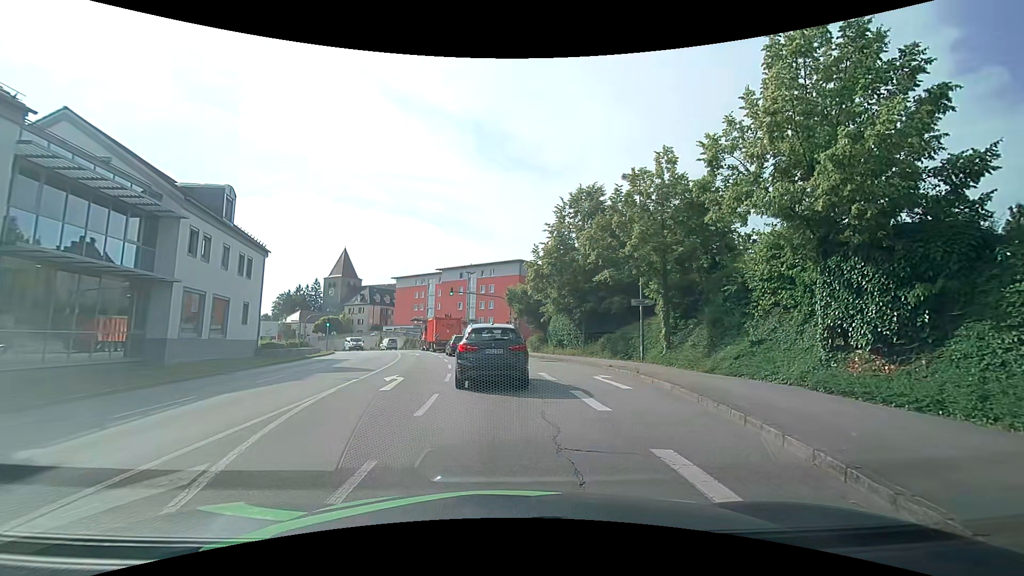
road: tertiary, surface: asphalt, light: Day
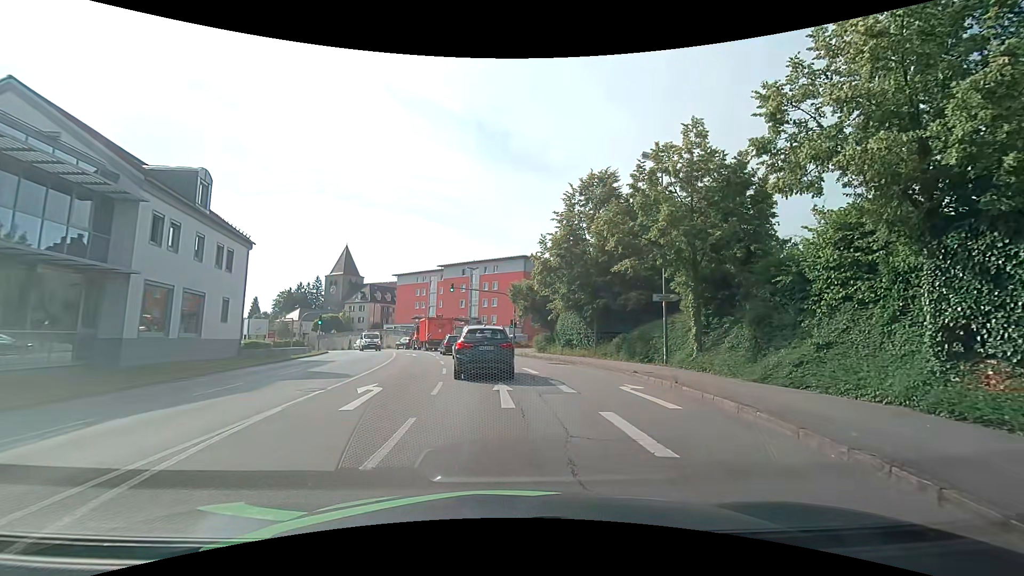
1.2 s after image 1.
(+0.1, +3.4) m; +2°
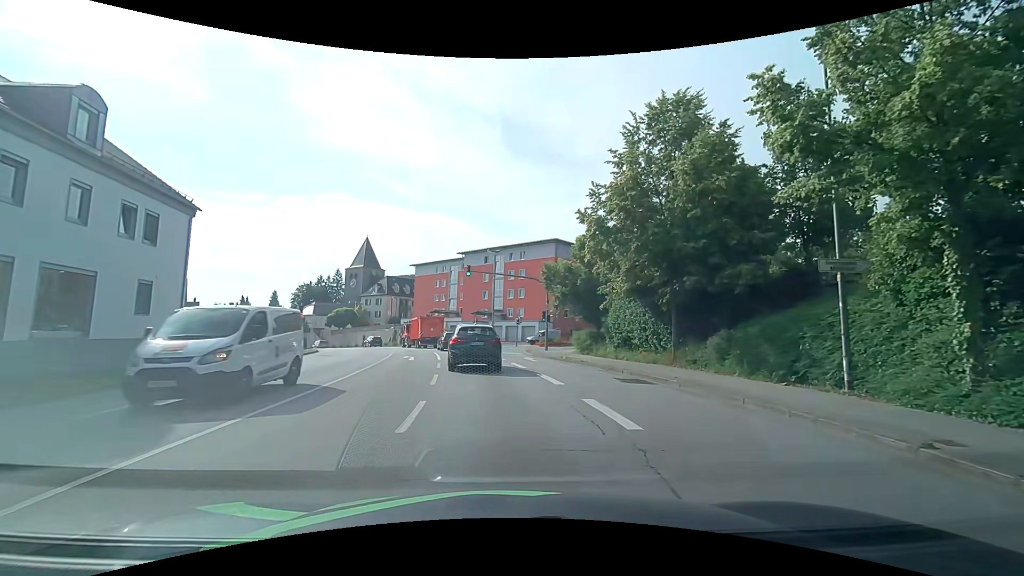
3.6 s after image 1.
(-0.2, +10.7) m; -3°
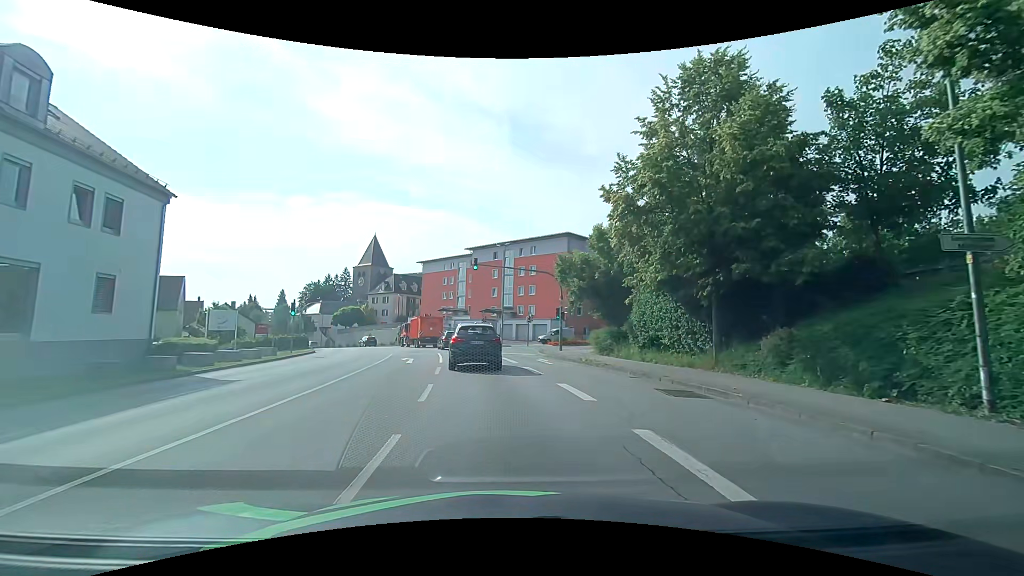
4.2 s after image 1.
(0.0, +3.2) m; 0°
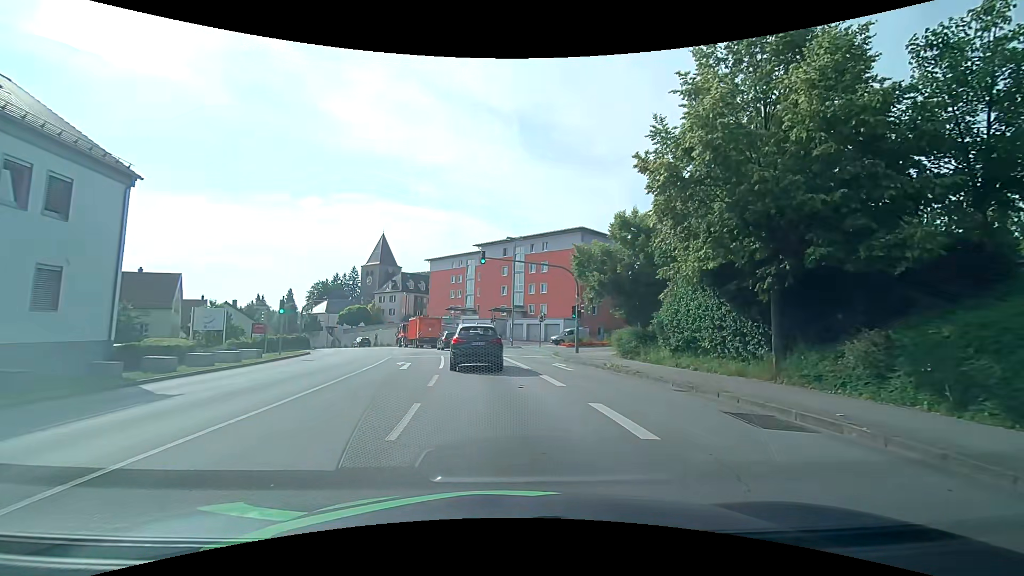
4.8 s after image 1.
(-0.1, +3.4) m; -2°
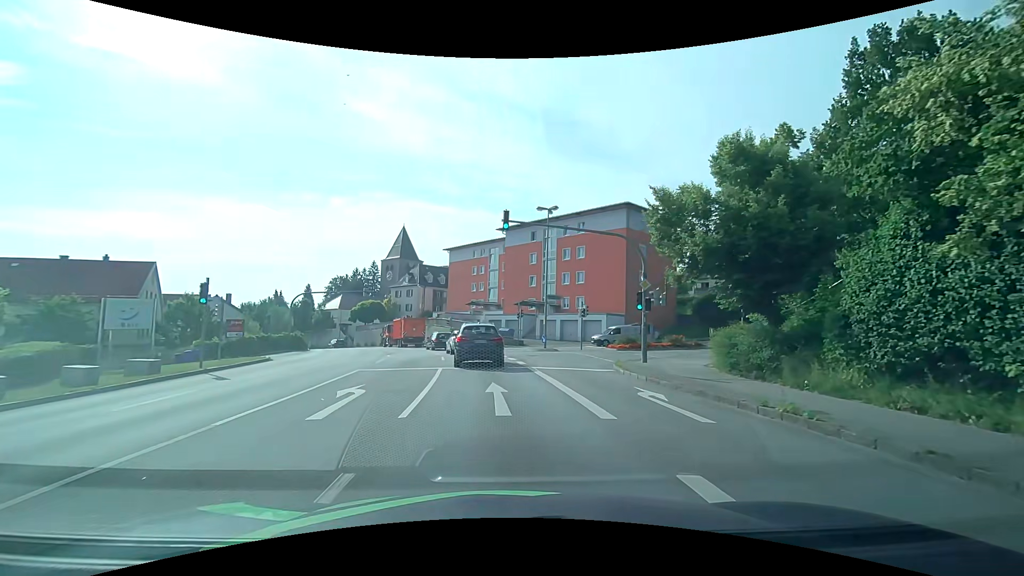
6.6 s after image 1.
(-0.2, +10.6) m; -3°
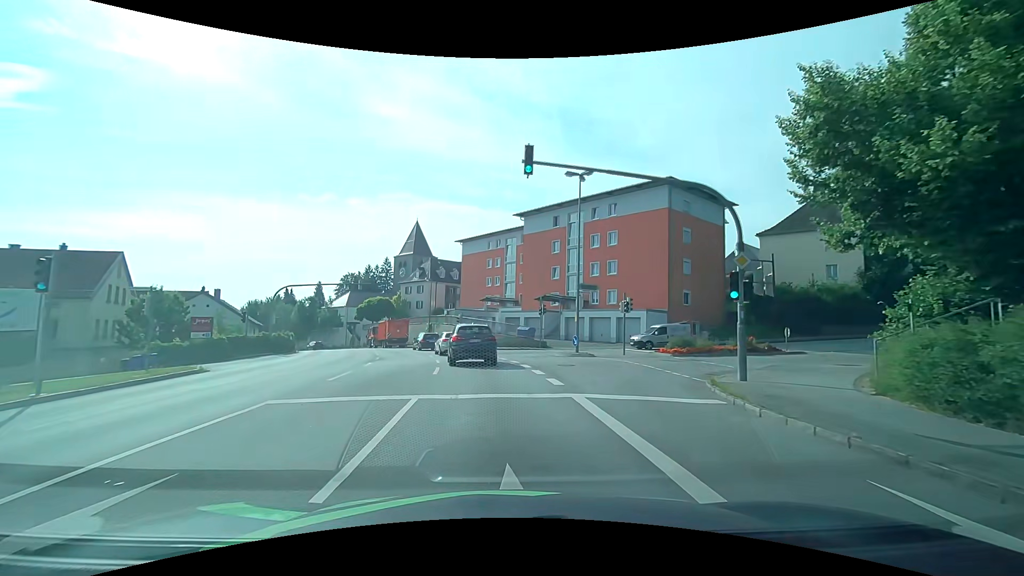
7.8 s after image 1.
(-0.1, +7.9) m; -2°
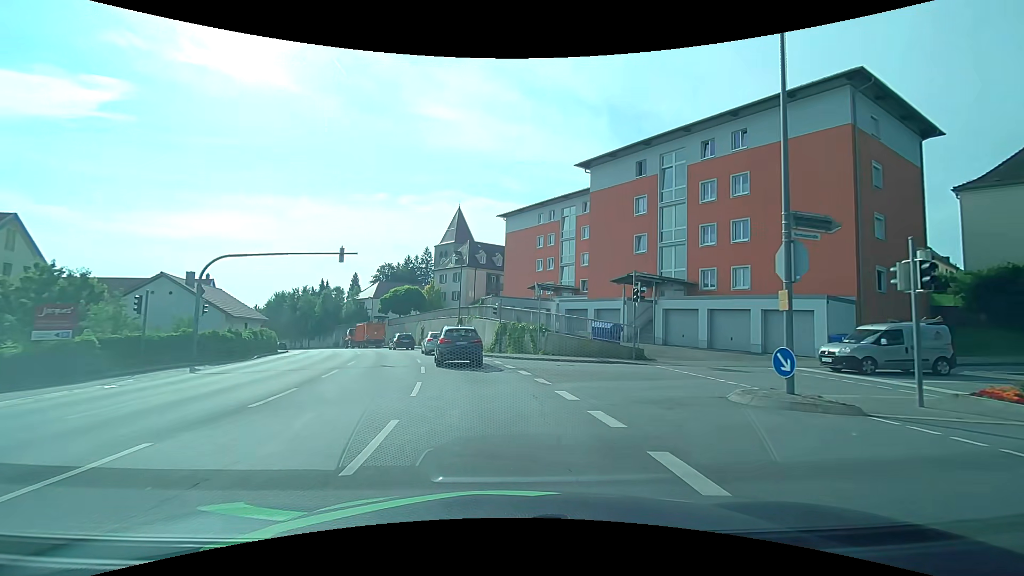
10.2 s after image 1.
(-0.7, +16.7) m; -6°
(0, +10) (-1, +20) (-3, +30) (-6, +39) (-9, +49) (-13, +58) (-17, +67) (-22, +76) (-27, +84) (-34, +92) m
